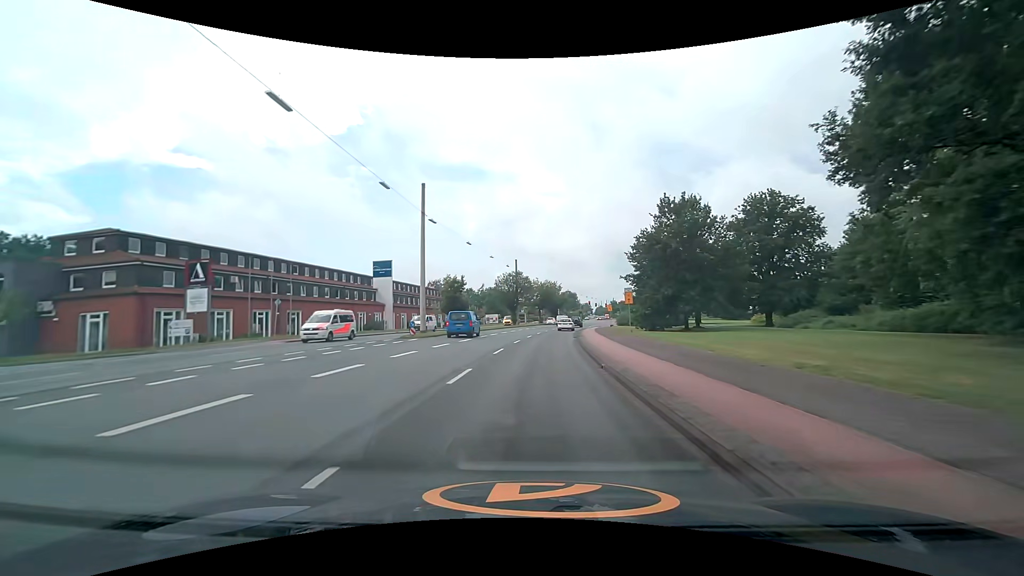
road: secondary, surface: asphalt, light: Day
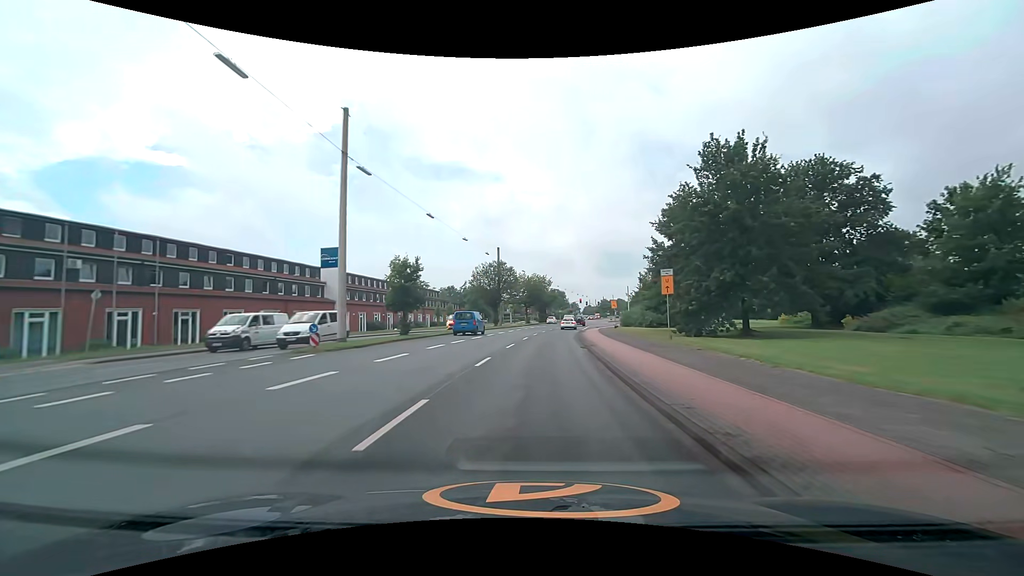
(+0.2, +14.2) m; +2°
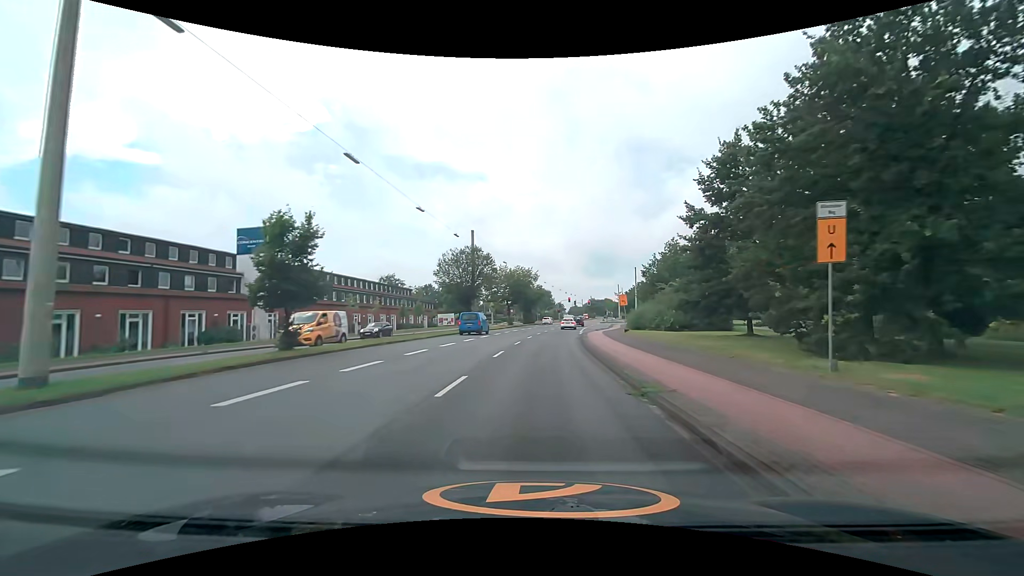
(+0.2, +14.3) m; +2°
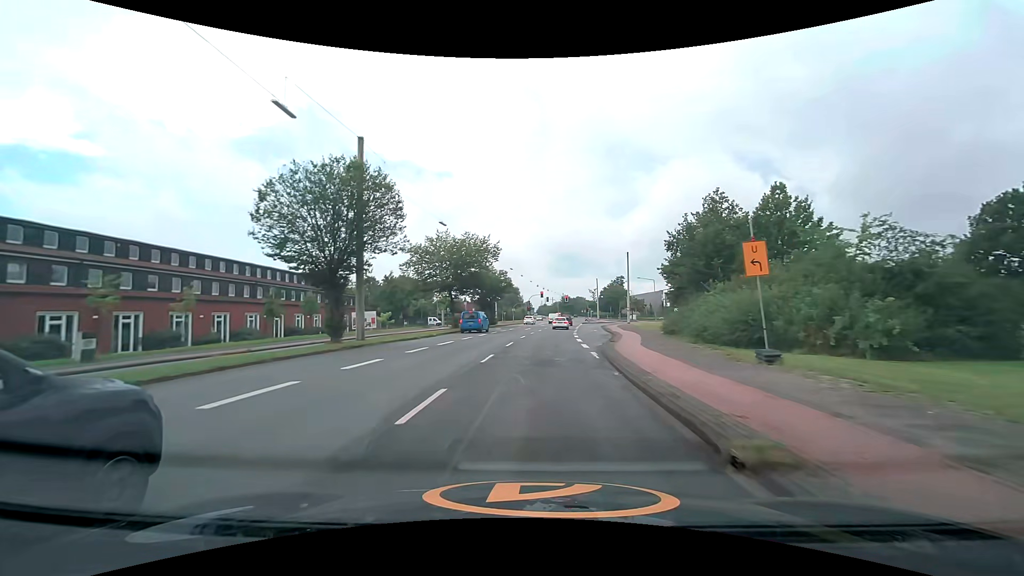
(+0.9, +29.0) m; +3°
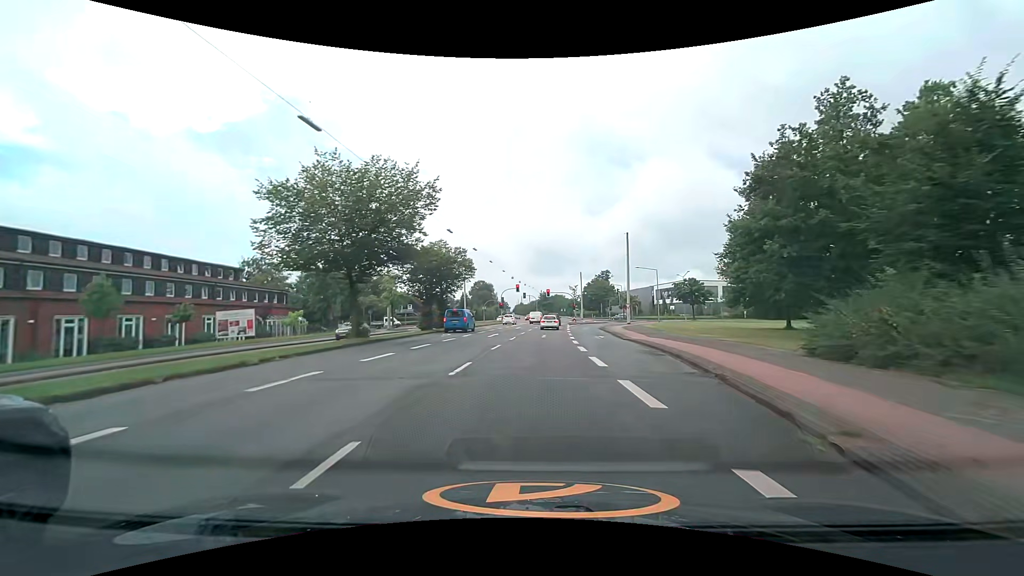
(+0.6, +21.8) m; +3°
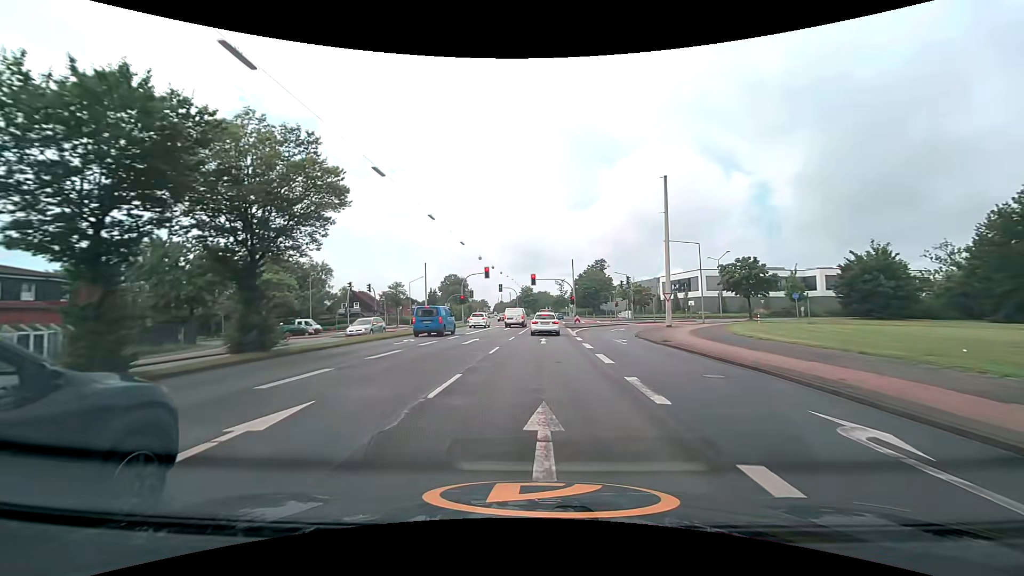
(+0.6, +29.6) m; +1°
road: tertiary_link
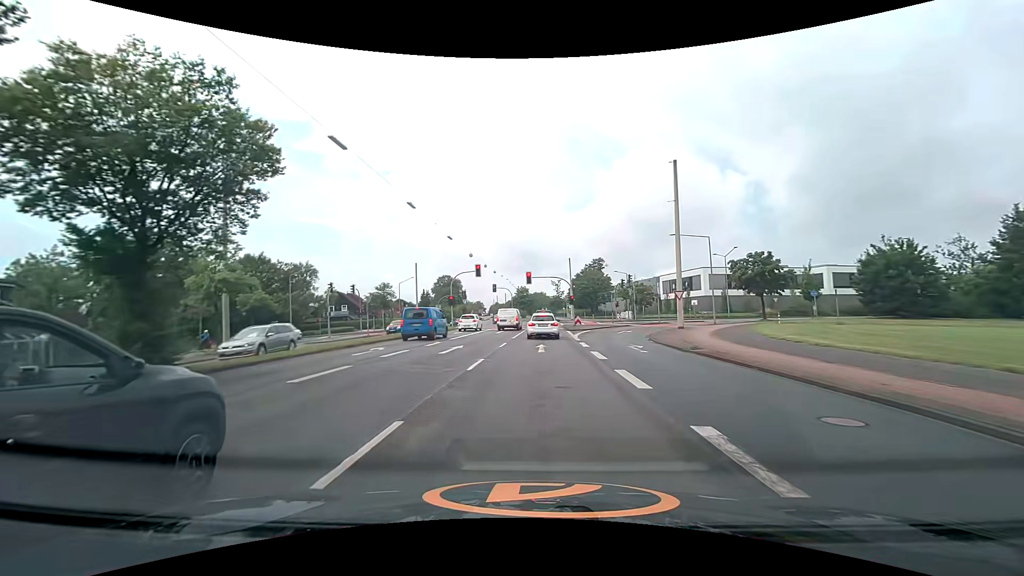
(+0.1, +4.7) m; +1°
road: secondary
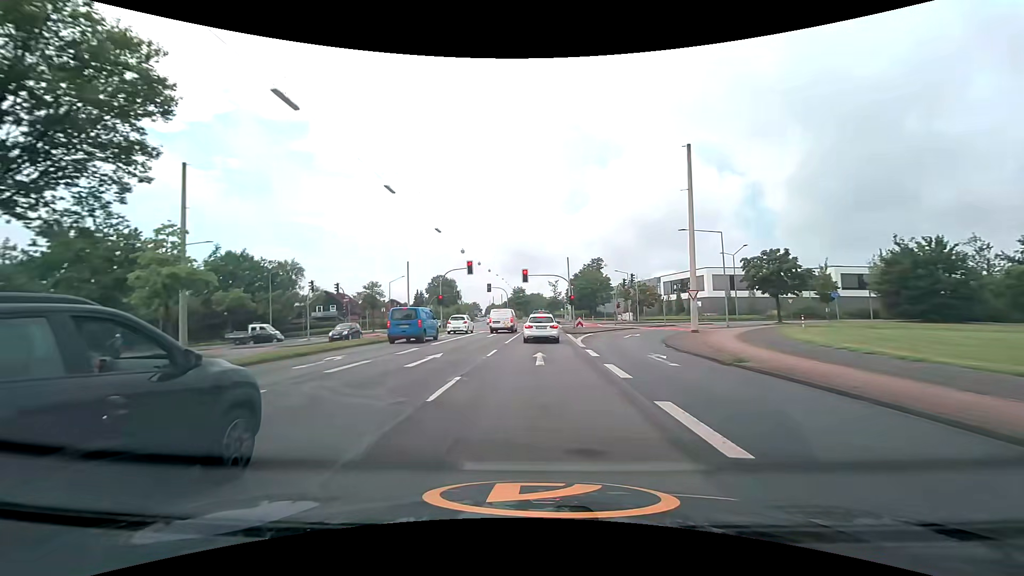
(0.0, +4.2) m; 0°
(0, +10) (0, +20) (0, +30) (+1, +40) (+1, +50) (+1, +60) (+2, +70) (+2, +80) (+3, +90) (+3, +100) m
